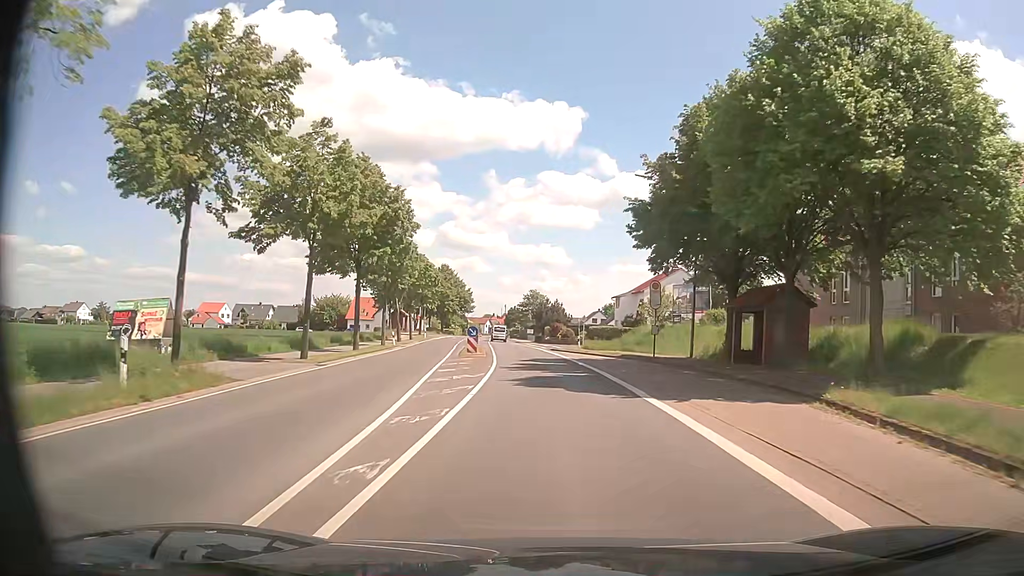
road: primary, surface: asphalt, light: Day
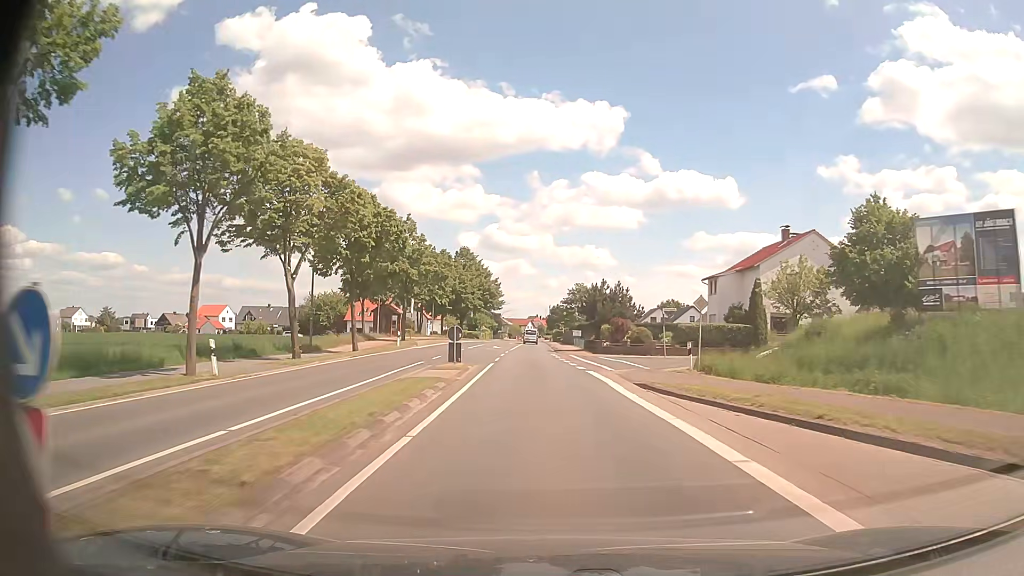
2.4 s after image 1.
(-0.8, +32.4) m; -4°
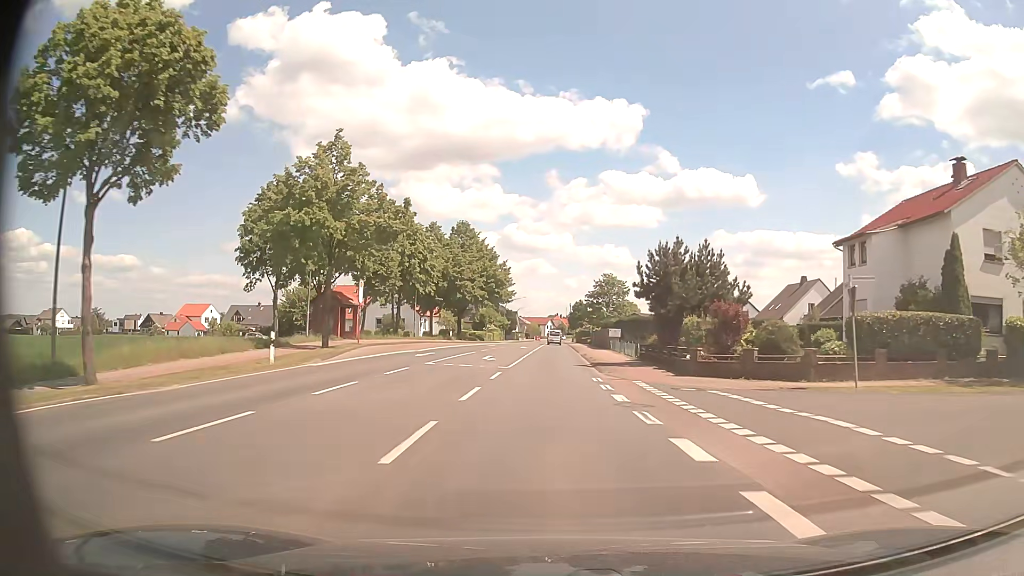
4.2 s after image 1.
(-0.3, +24.5) m; -1°
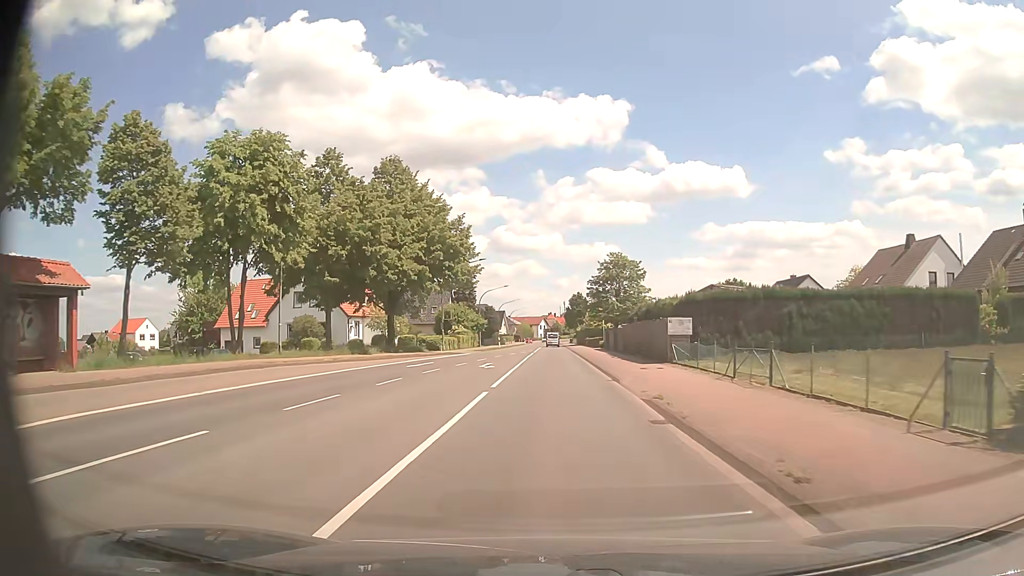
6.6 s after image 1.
(+0.2, +32.4) m; +1°
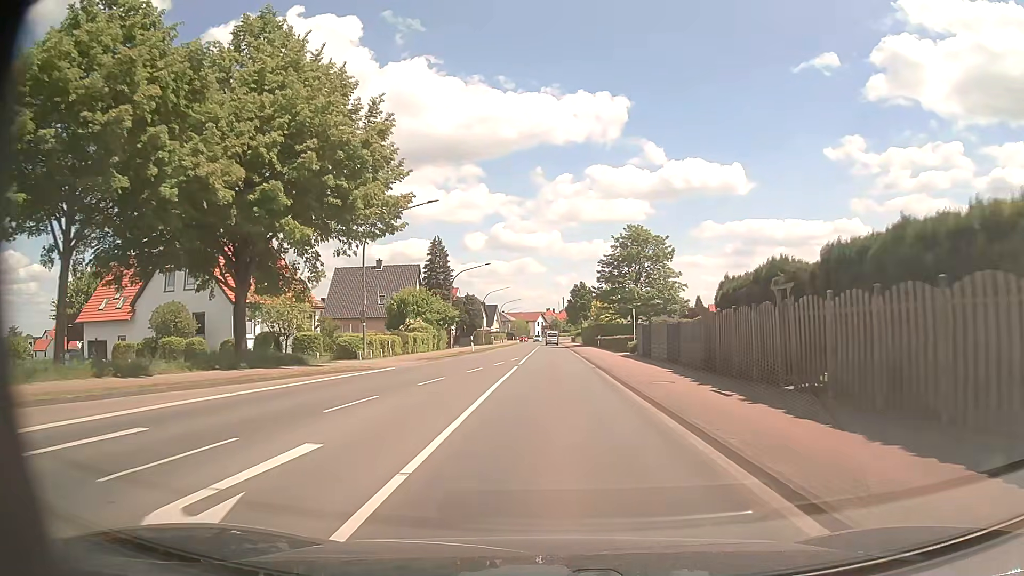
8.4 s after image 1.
(-0.1, +24.4) m; 0°
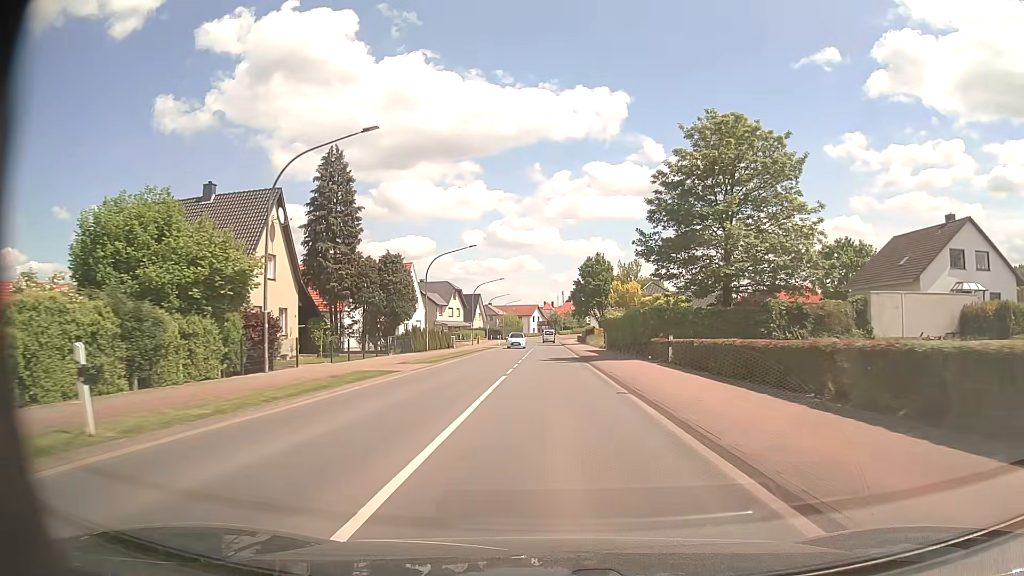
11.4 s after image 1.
(+0.1, +41.2) m; 0°
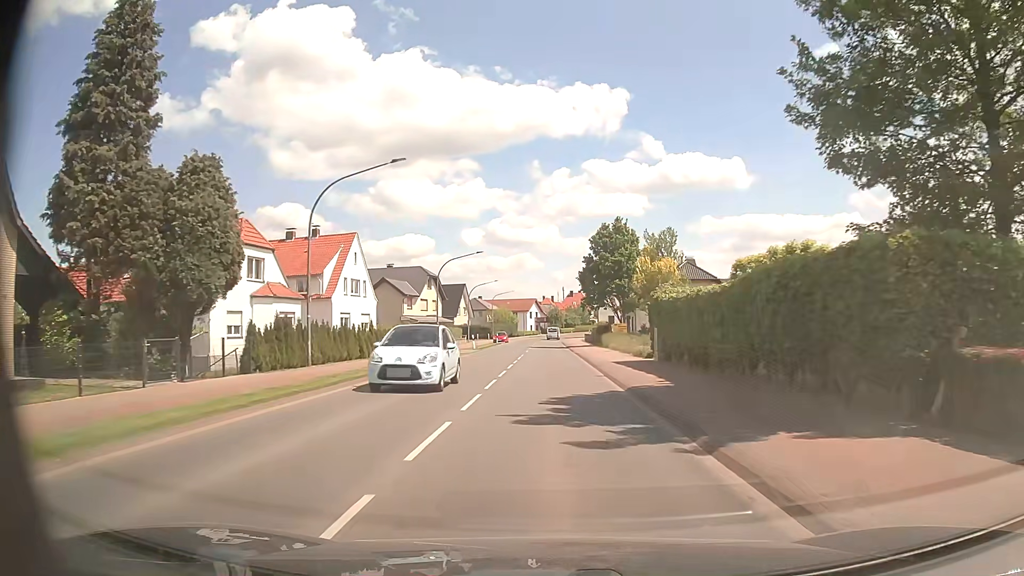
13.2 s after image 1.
(0.0, +24.9) m; 0°
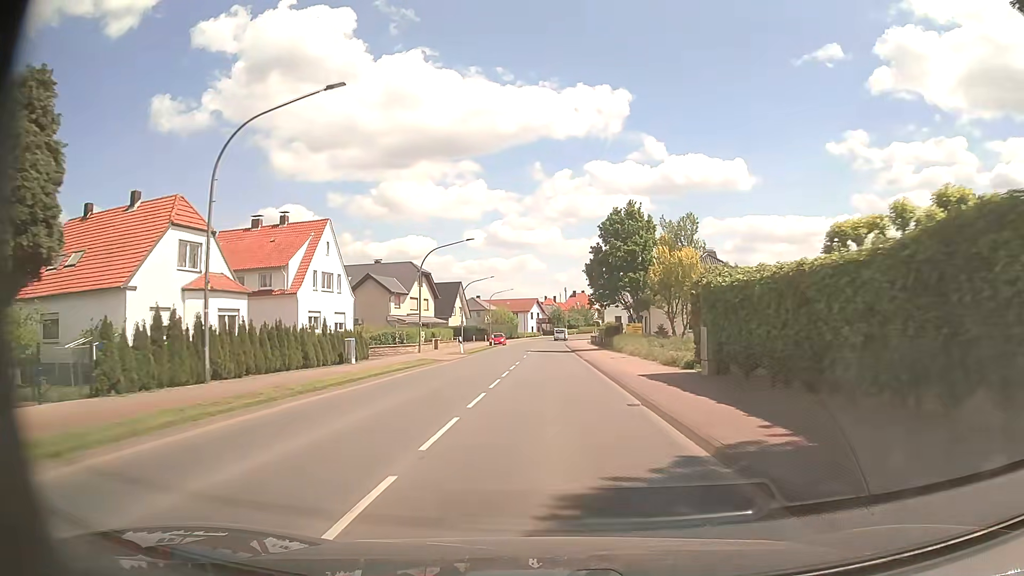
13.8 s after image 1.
(0.0, +8.4) m; 0°
(0, +10) (0, +20) (0, +30) (0, +40) (0, +50) (0, +60) (0, +70) (0, +80) (0, +90) (+1, +100) m
